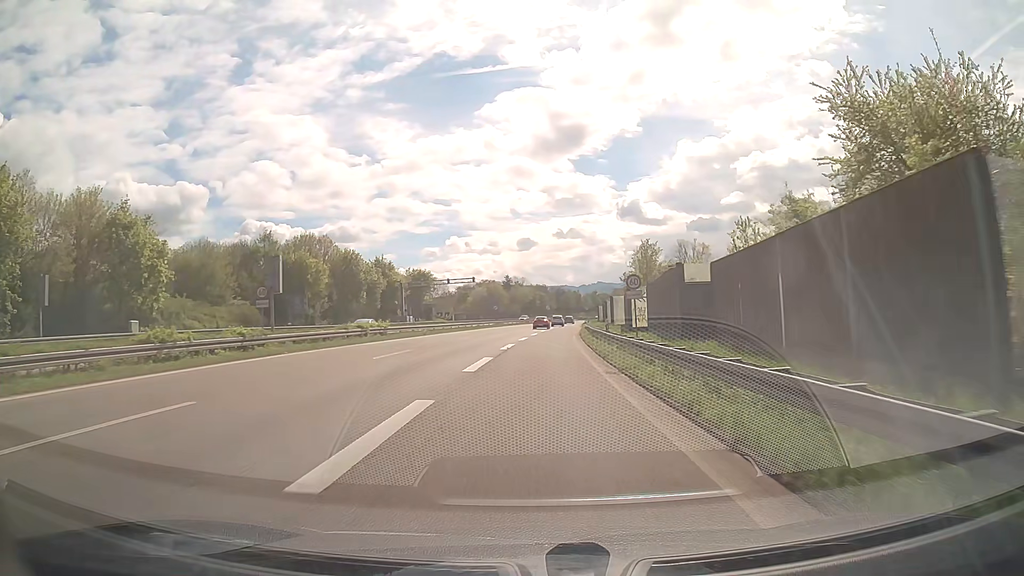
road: trunk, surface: asphalt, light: Day
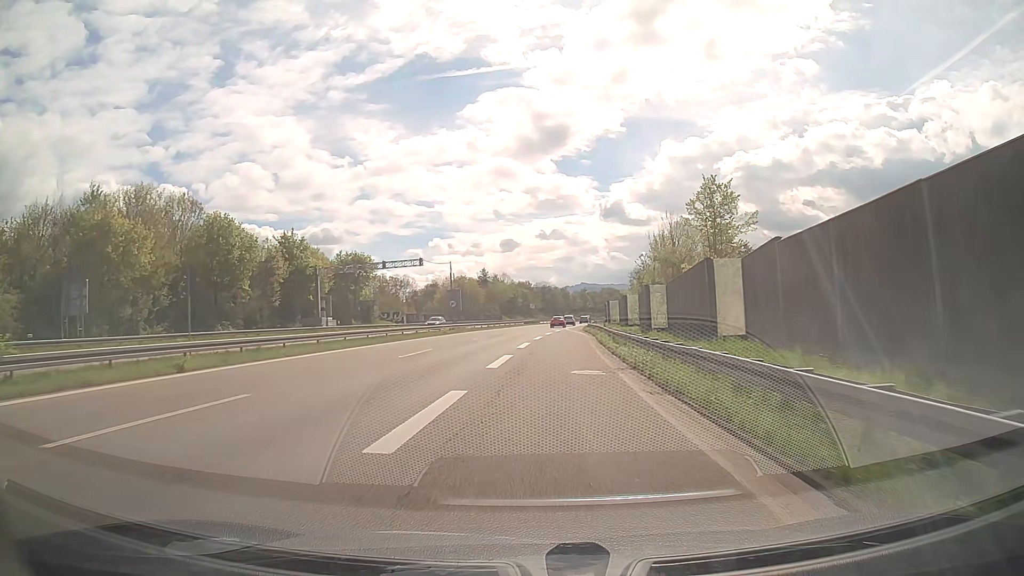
(+0.6, +34.4) m; +1°
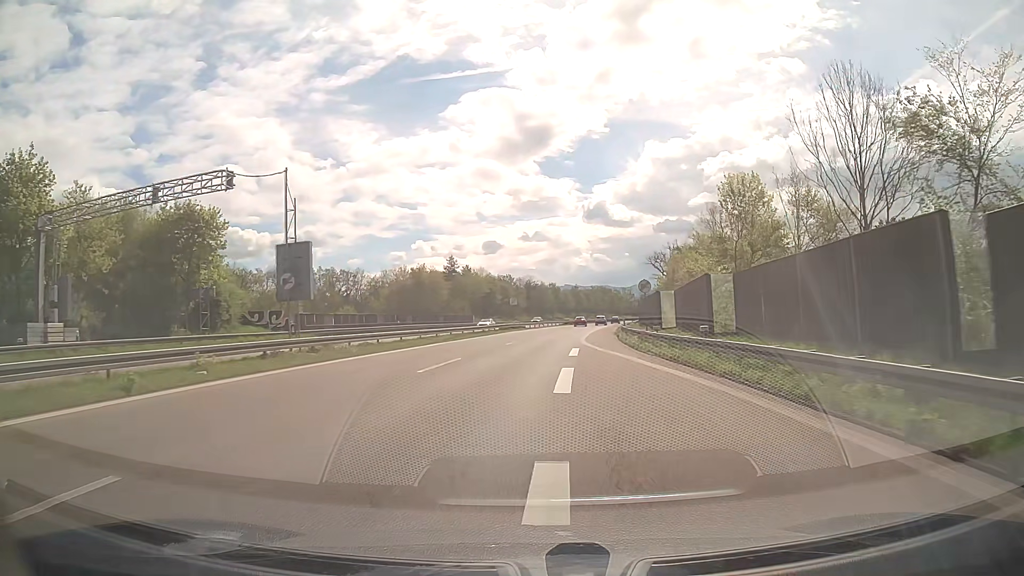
(+0.2, +42.4) m; +1°
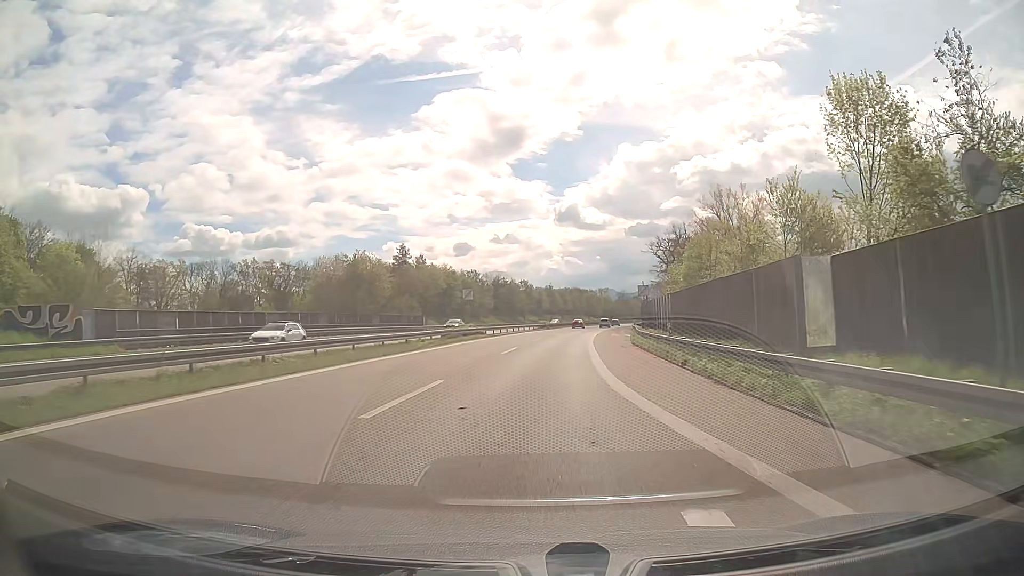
(+0.5, +25.8) m; +2°
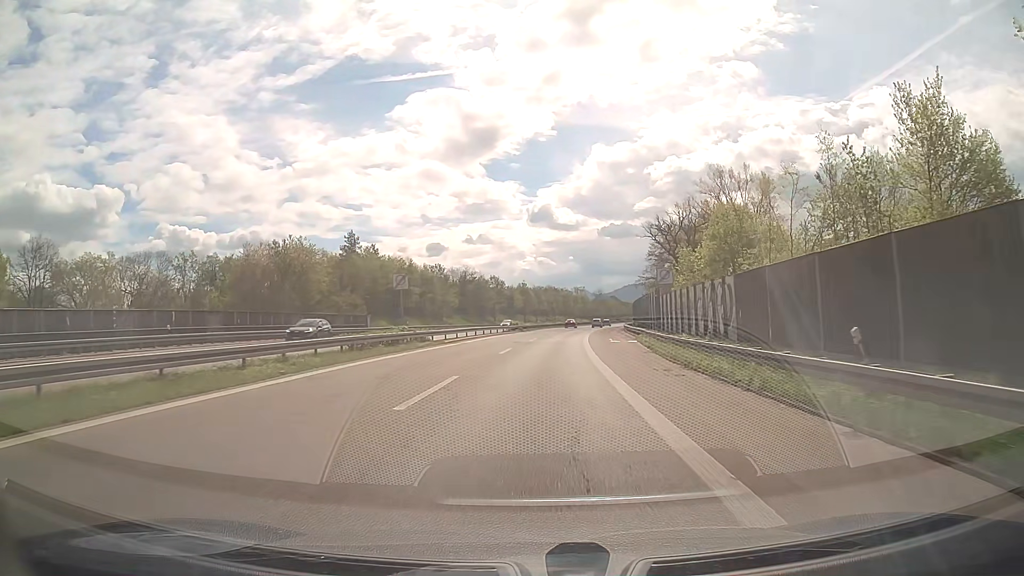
(+0.4, +17.6) m; +2°
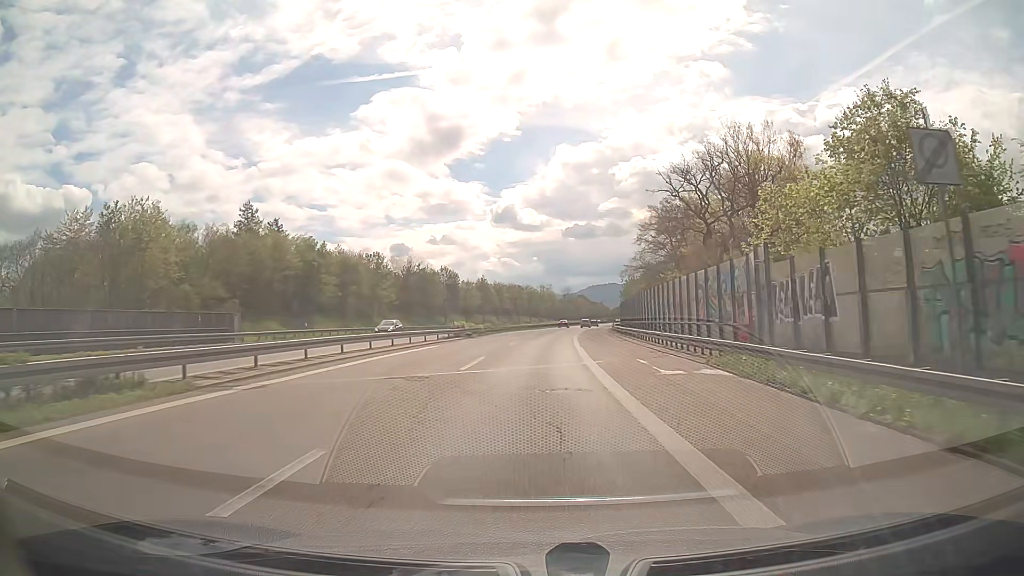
(+0.8, +26.9) m; +3°
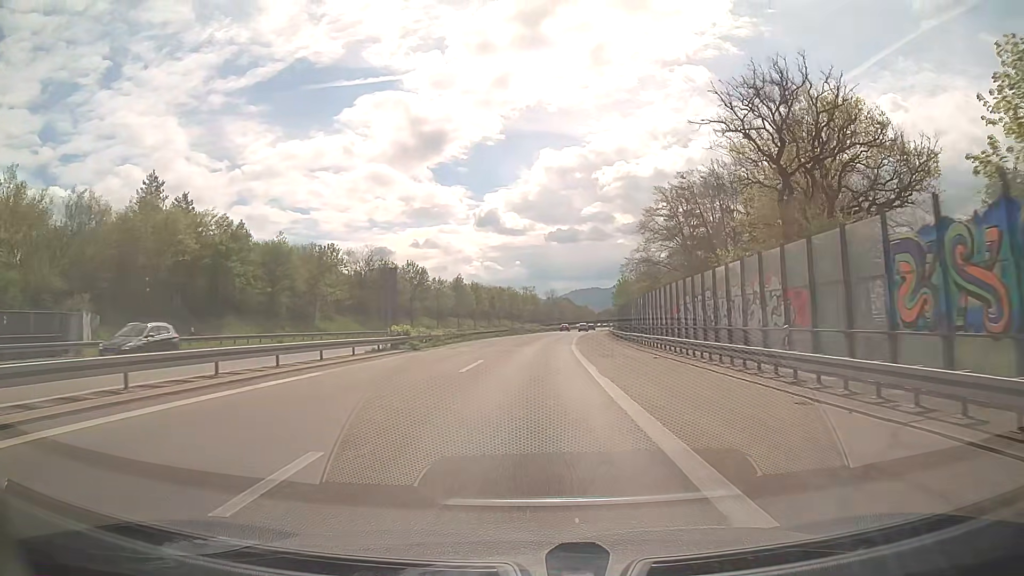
(+0.3, +18.1) m; +2°
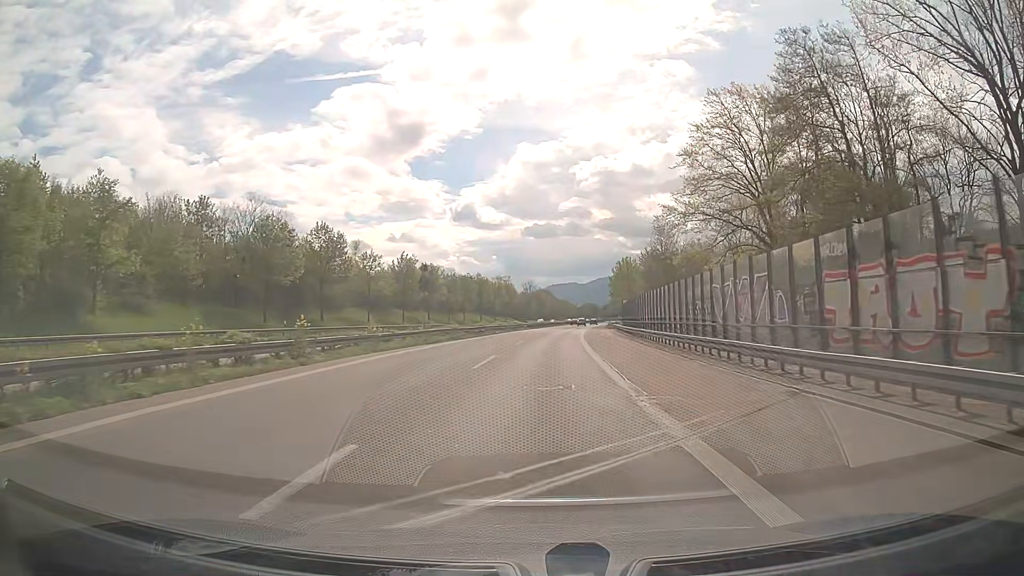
(+0.6, +36.0) m; +2°
(0, +10) (0, +20) (+1, +30) (+1, +40) (+2, +50) (+2, +60) (+3, +70) (+4, +80) (+5, +90) (+7, +100) m
